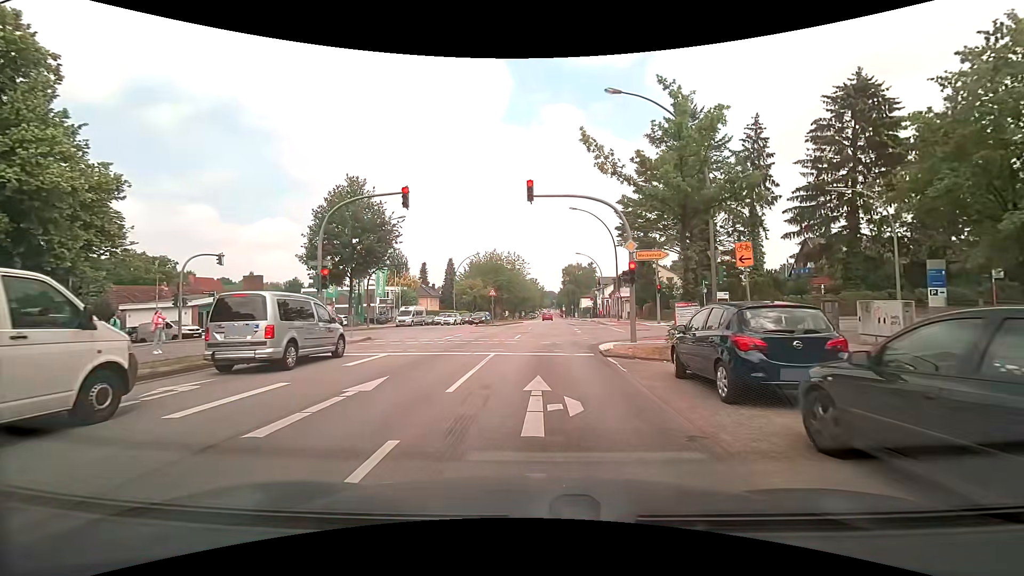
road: secondary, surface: asphalt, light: Day
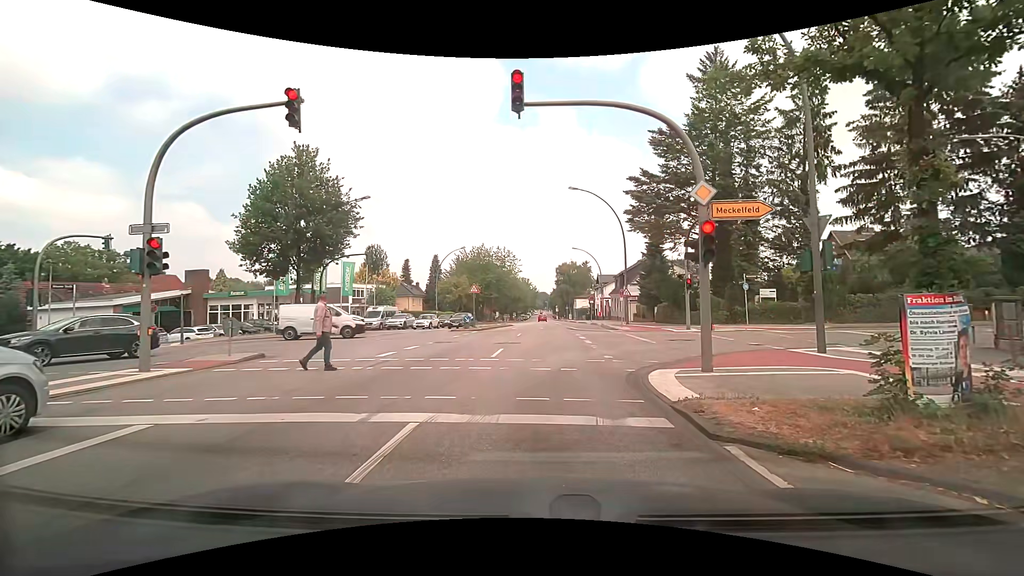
(-0.1, +8.9) m; 0°
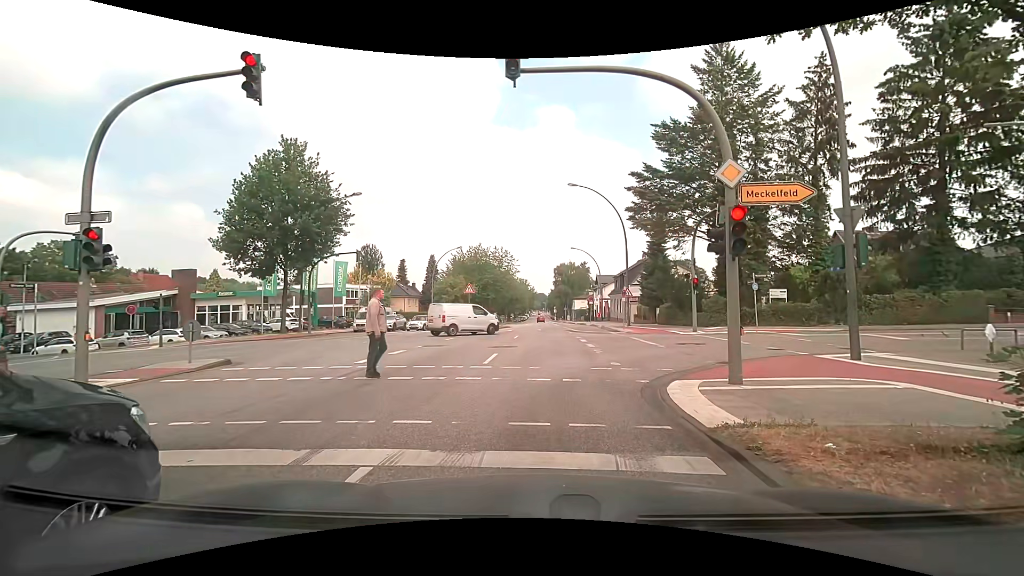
(0.0, +1.5) m; +2°
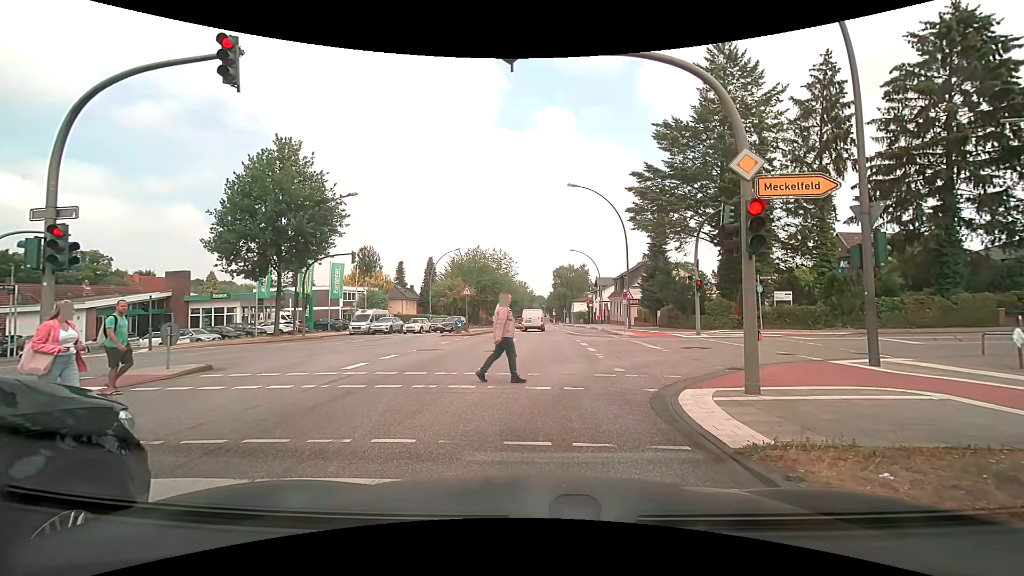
(0.0, +0.7) m; 0°
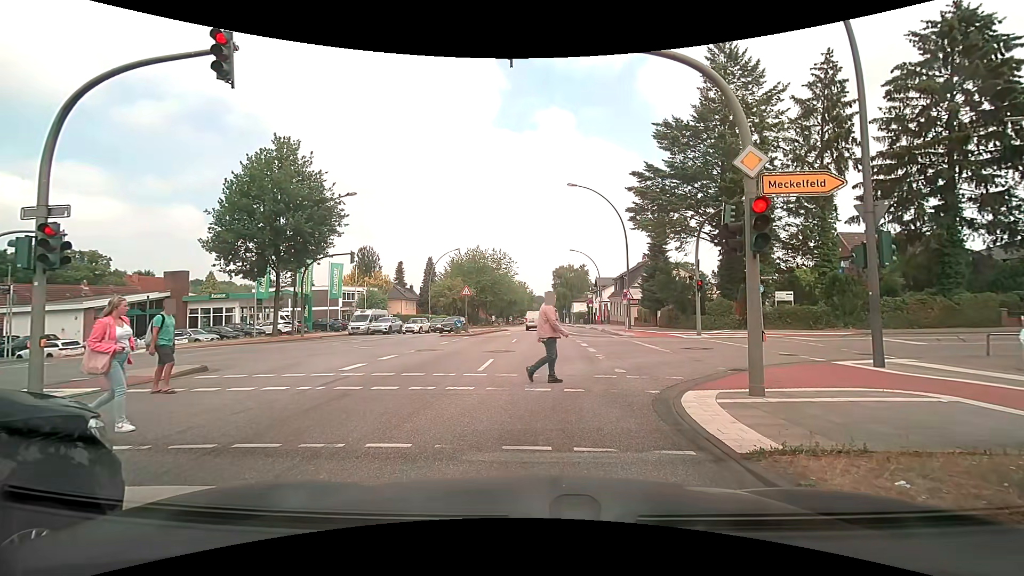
(0.0, +0.2) m; 0°
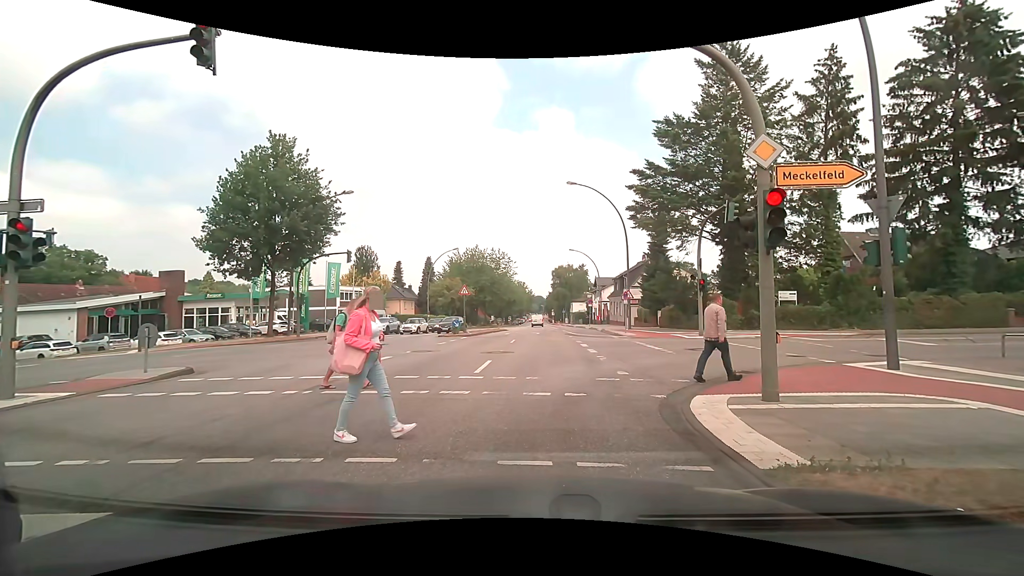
(0.0, +0.5) m; 0°
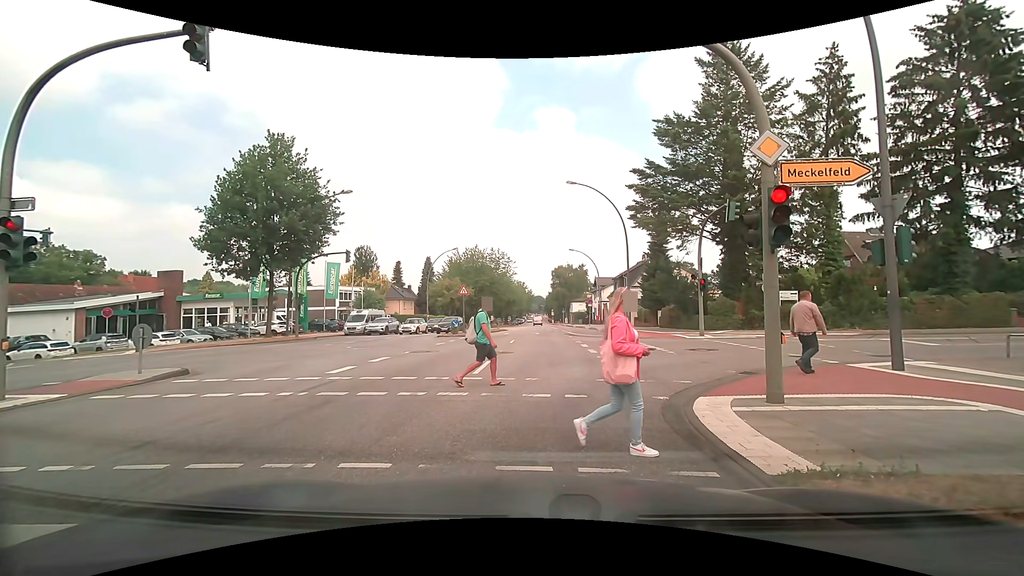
(0.0, +0.2) m; 0°
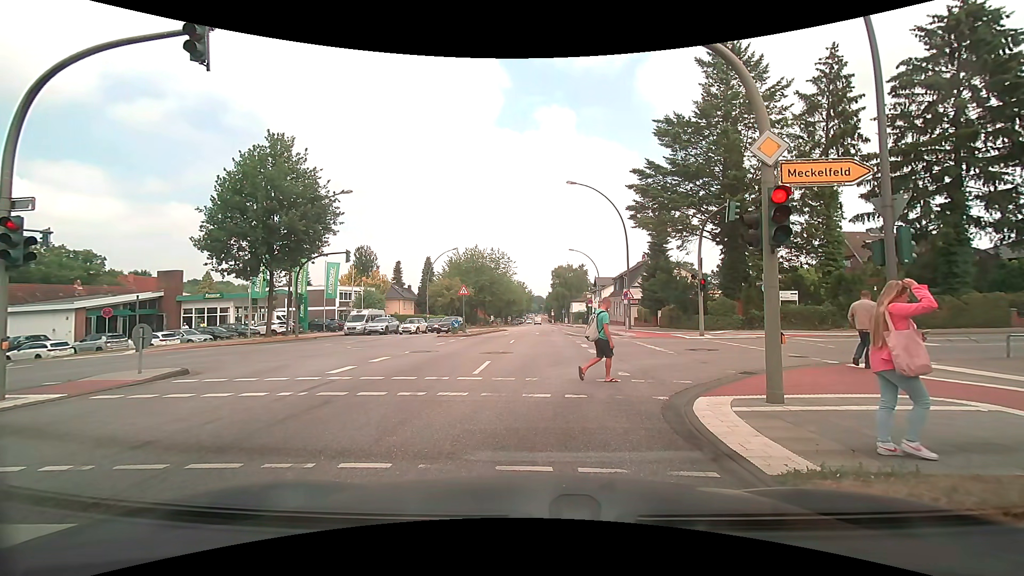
(0.0, +0.1) m; 0°
(0, +10) (0, +20) (0, +30) (0, +40) (0, +50) (-1, +60) (-1, +70) (-1, +80) (-2, +90) (-2, +100) m
